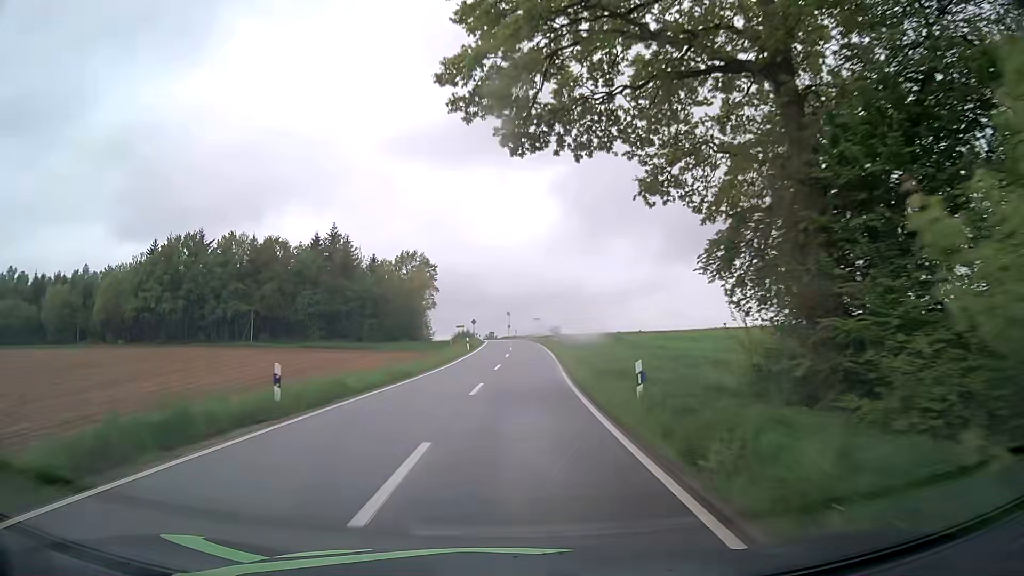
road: tertiary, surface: asphalt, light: Day
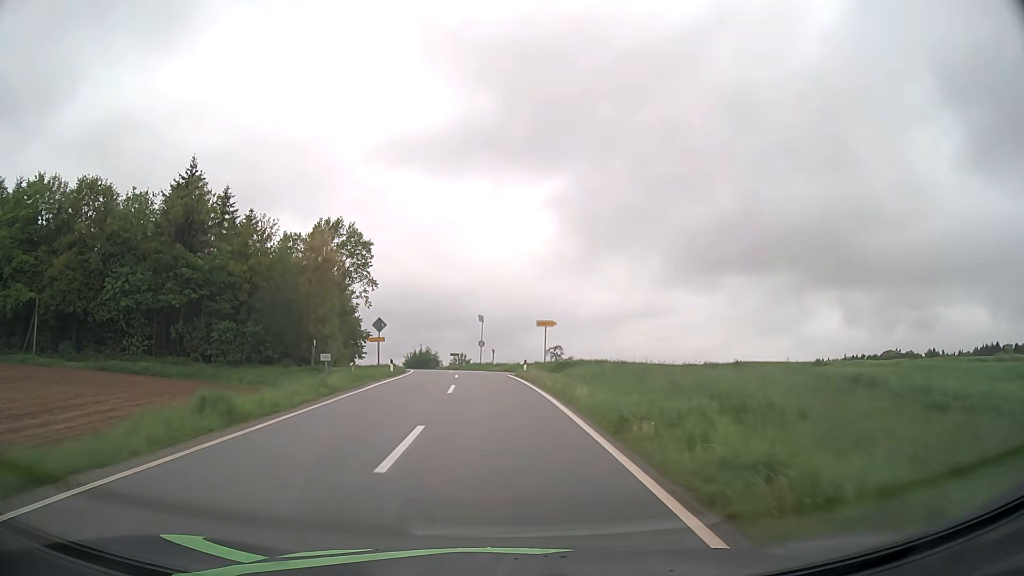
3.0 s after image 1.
(+1.8, +57.5) m; +1°
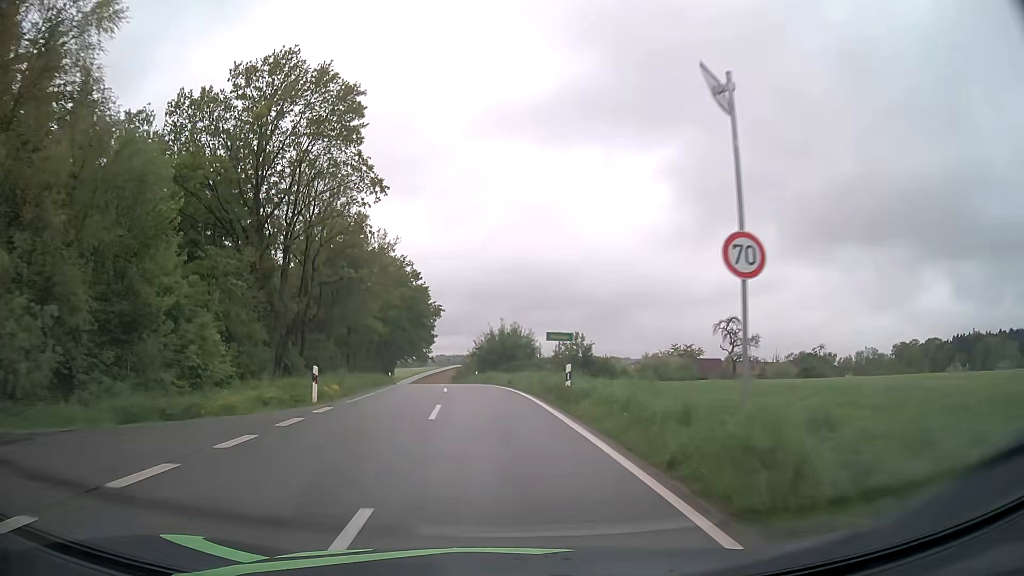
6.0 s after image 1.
(-3.6, +53.3) m; -9°
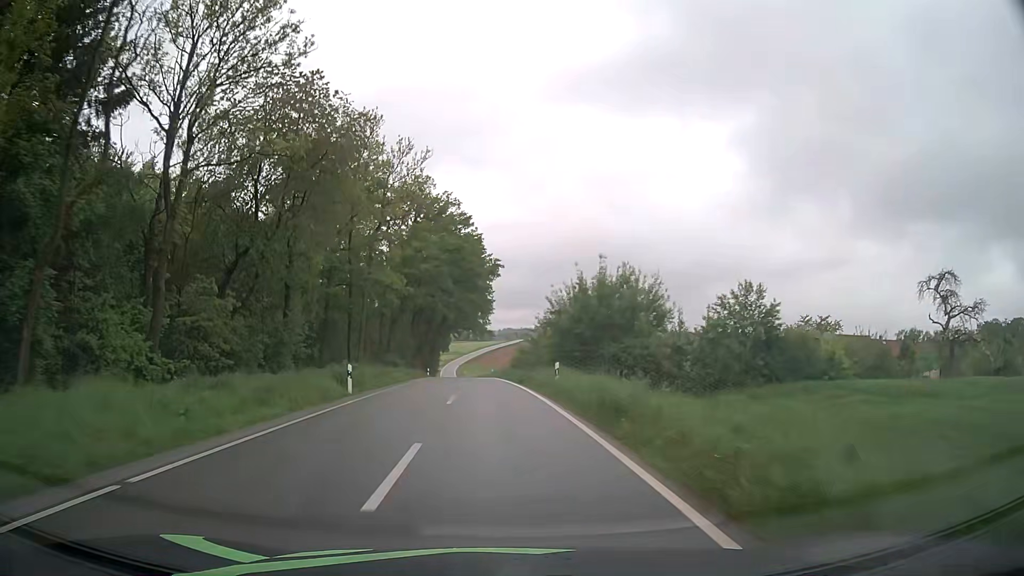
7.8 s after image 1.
(-1.7, +32.2) m; -5°
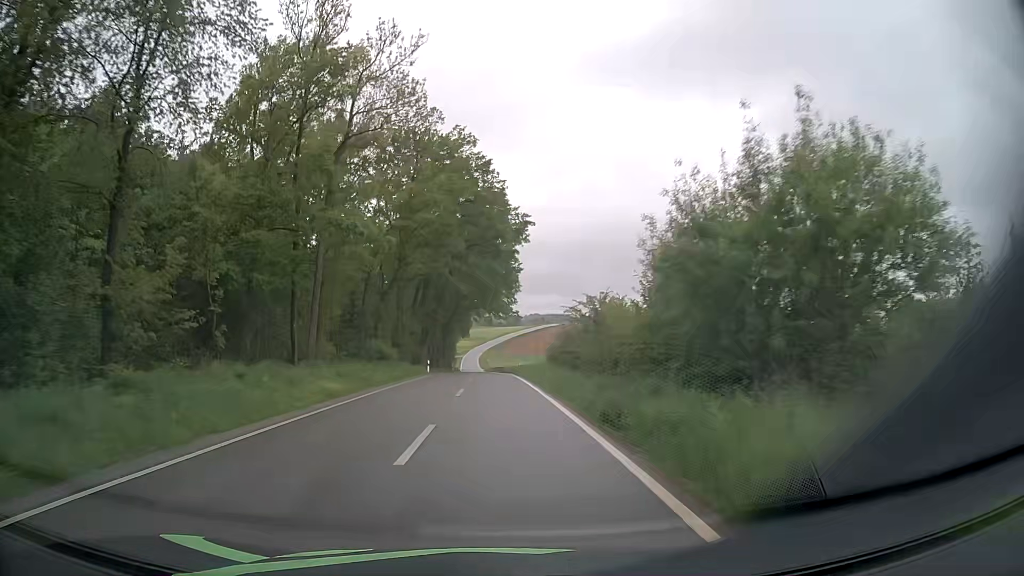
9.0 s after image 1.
(-0.5, +21.9) m; -2°
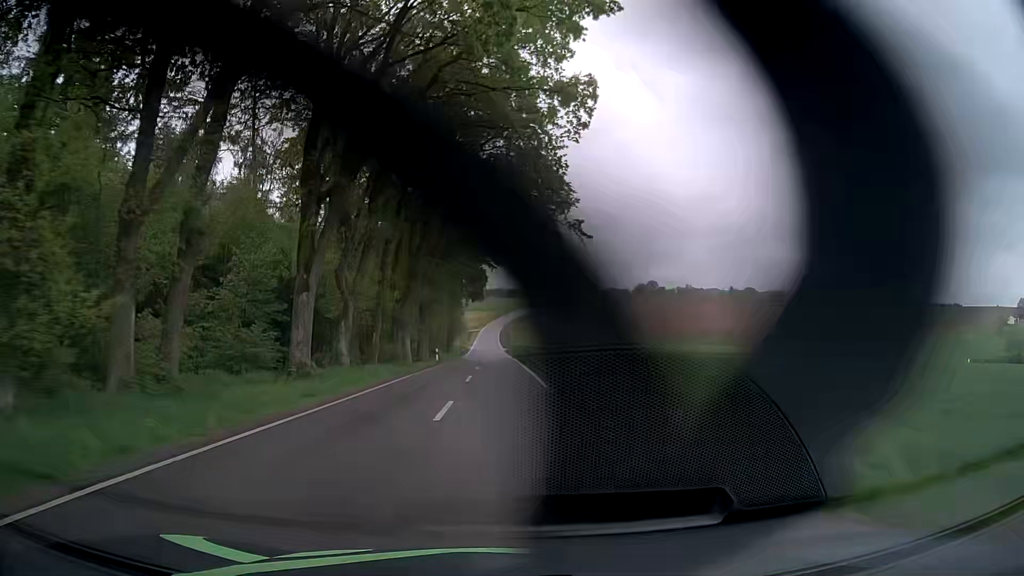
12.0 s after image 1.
(-1.4, +55.5) m; -2°
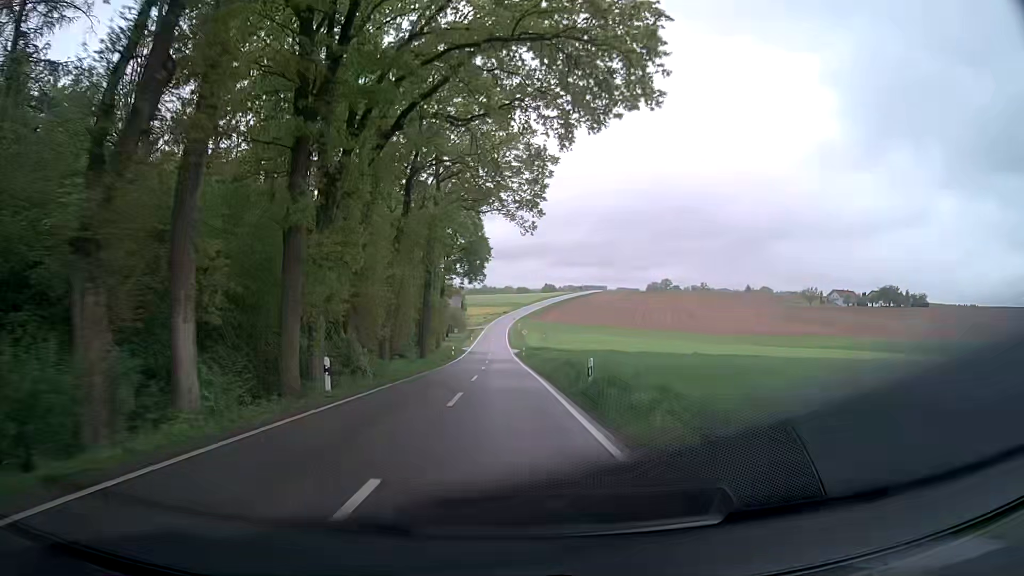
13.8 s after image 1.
(-0.2, +32.9) m; -2°
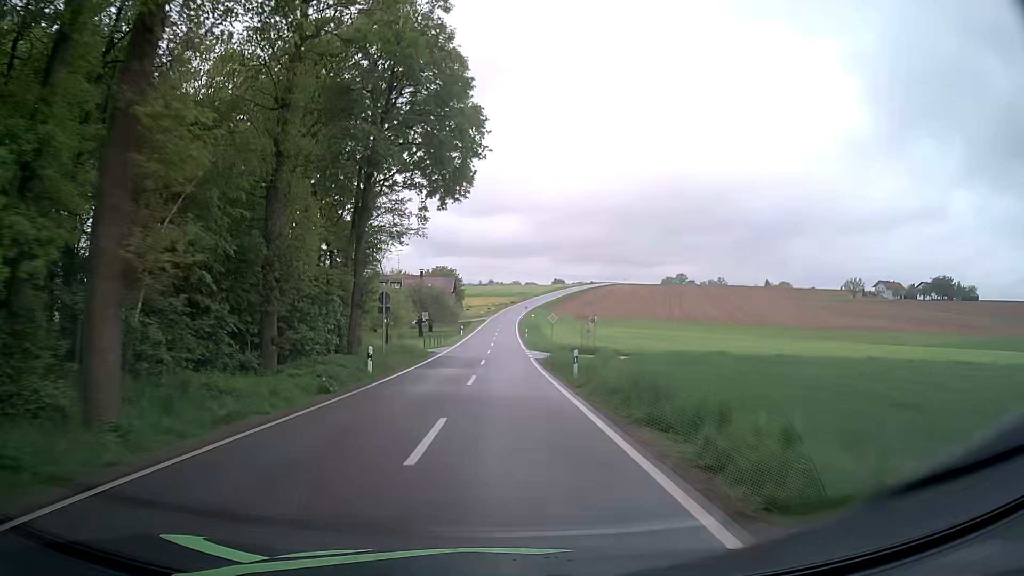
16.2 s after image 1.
(+0.4, +43.2) m; 0°
(0, +10) (0, +20) (0, +30) (0, +40) (0, +50) (+1, +60) (+1, +70) (+1, +80) (+1, +90) (+1, +100) m
